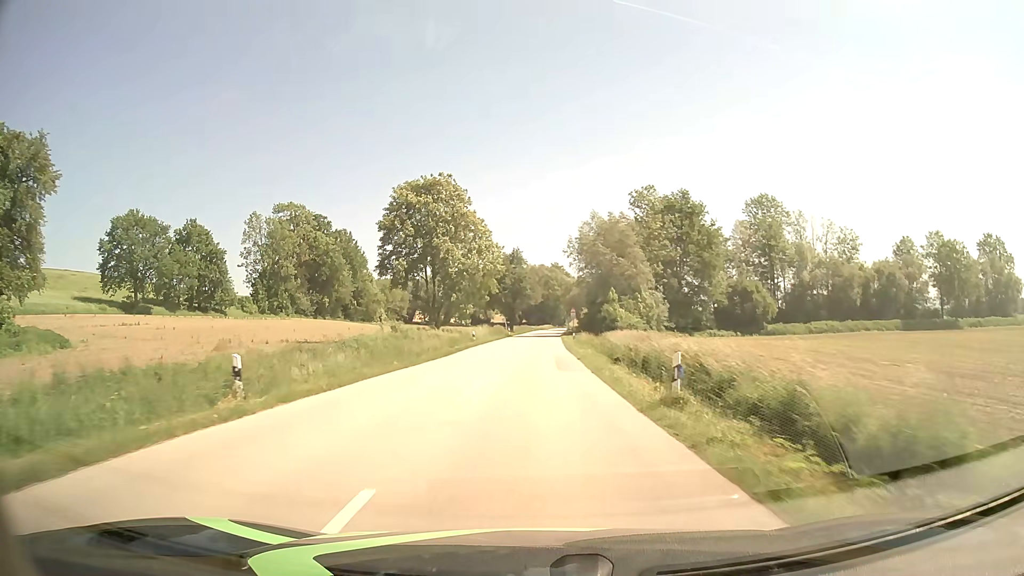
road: secondary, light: Day
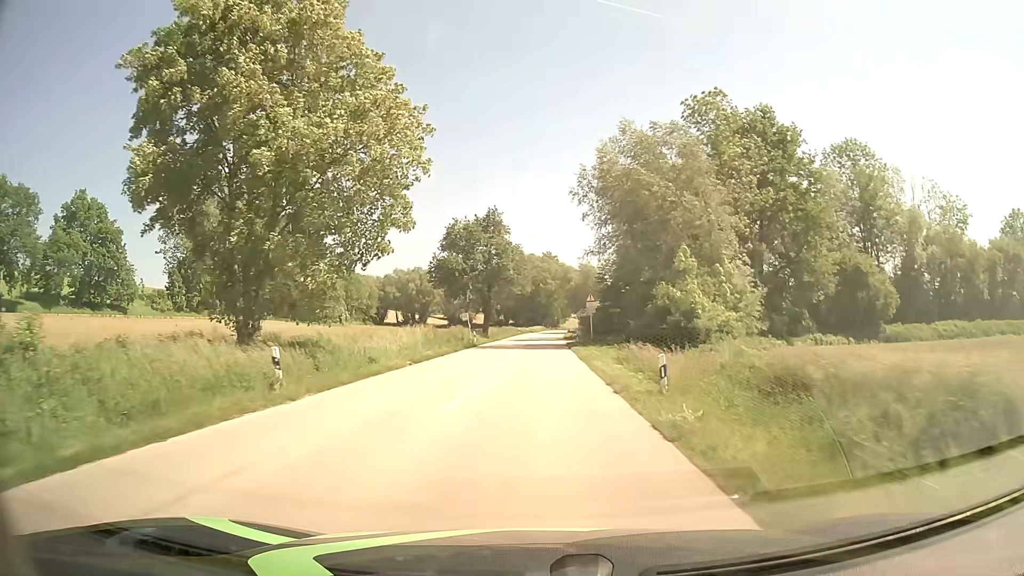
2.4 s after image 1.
(+0.4, +38.4) m; +1°
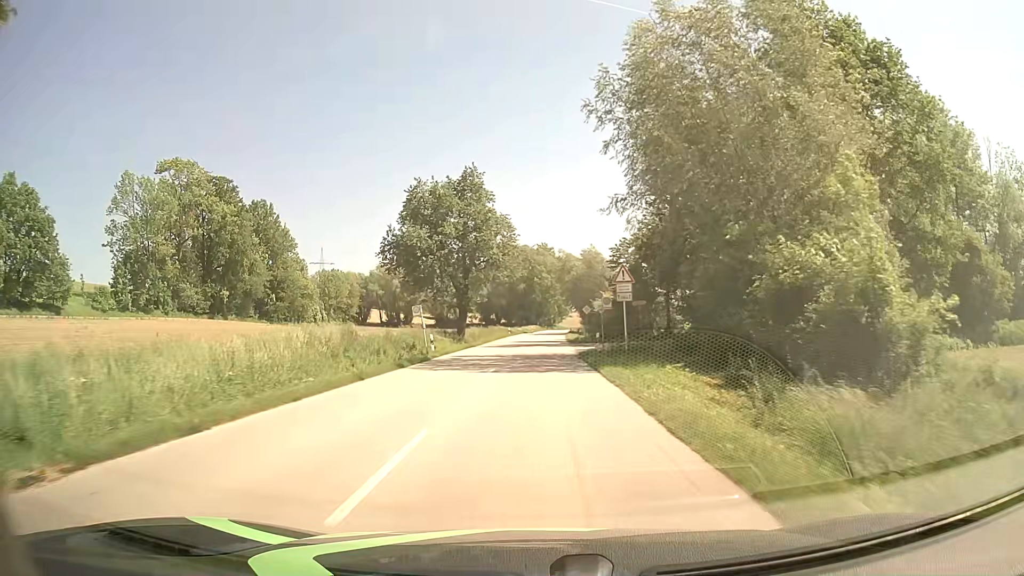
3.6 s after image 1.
(+0.1, +18.8) m; +1°
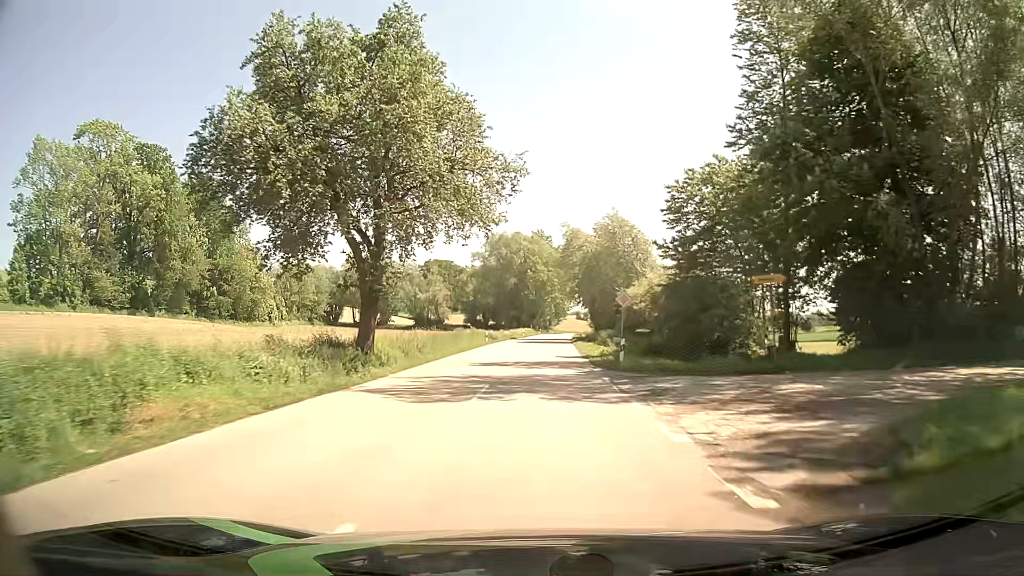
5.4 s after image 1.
(0.0, +28.4) m; 0°
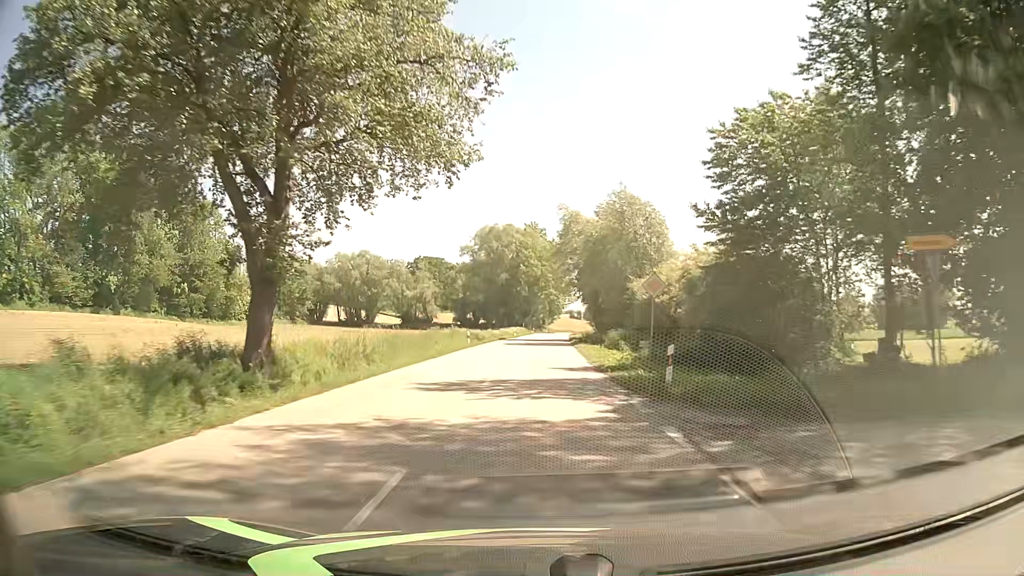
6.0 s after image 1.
(+0.1, +9.5) m; +1°
(0, +10) (0, +20) (+1, +30) (+1, +40) (+1, +50) (+2, +60) (+2, +70) (+2, +80) (+3, +90) (+3, +100) m
